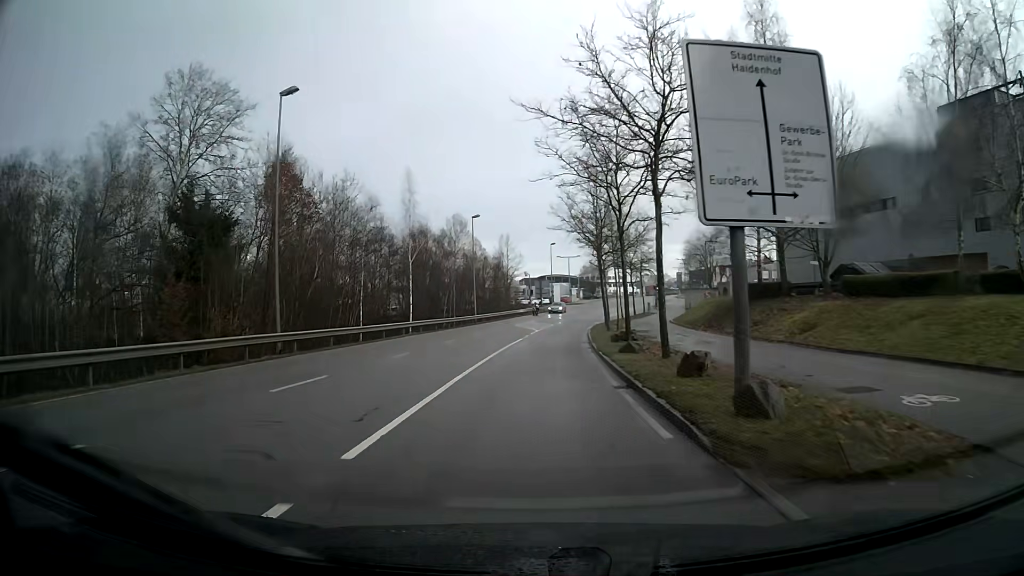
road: secondary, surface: asphalt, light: Day
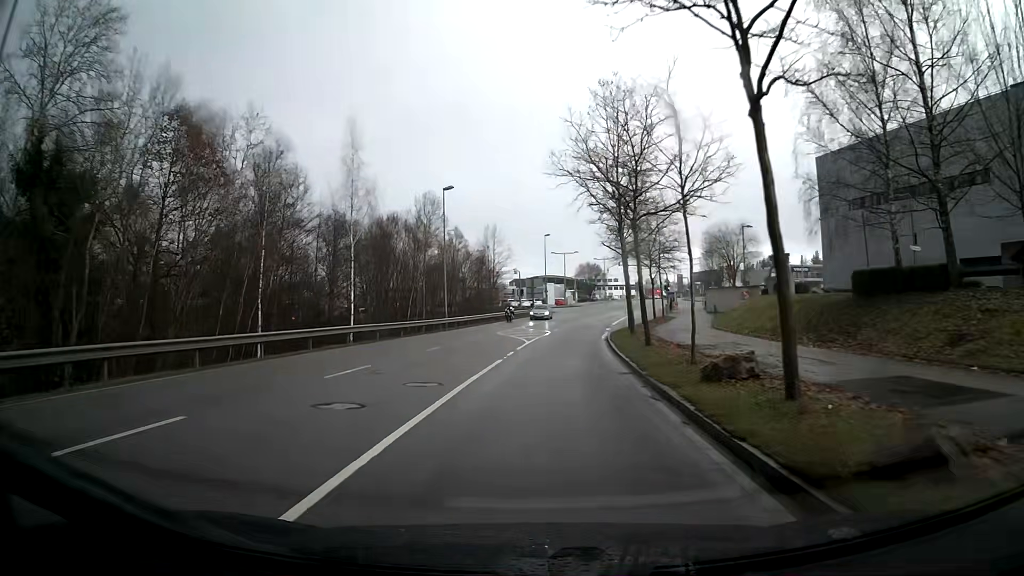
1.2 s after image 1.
(+0.2, +15.8) m; +1°
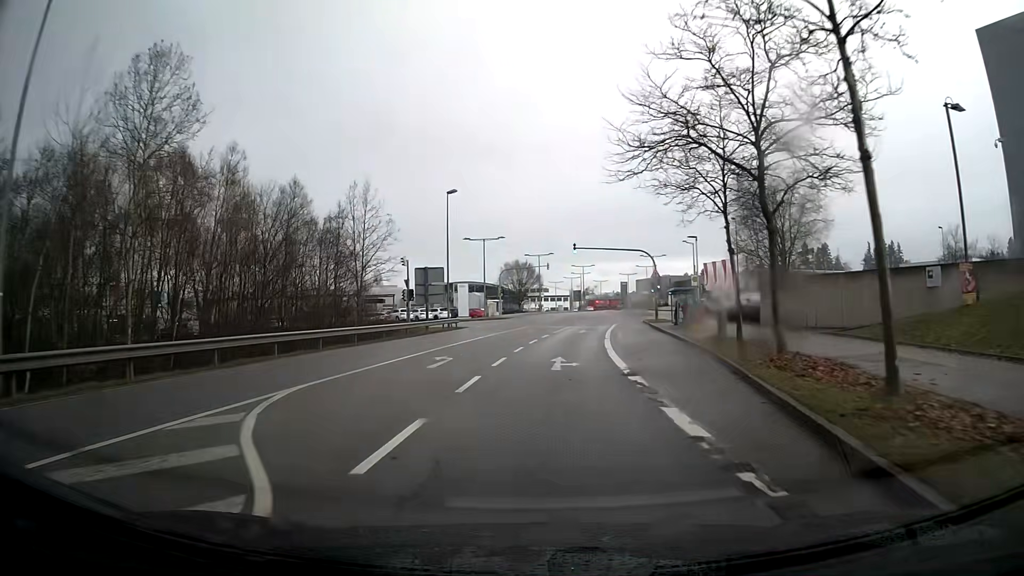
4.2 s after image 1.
(+2.0, +38.2) m; +6°
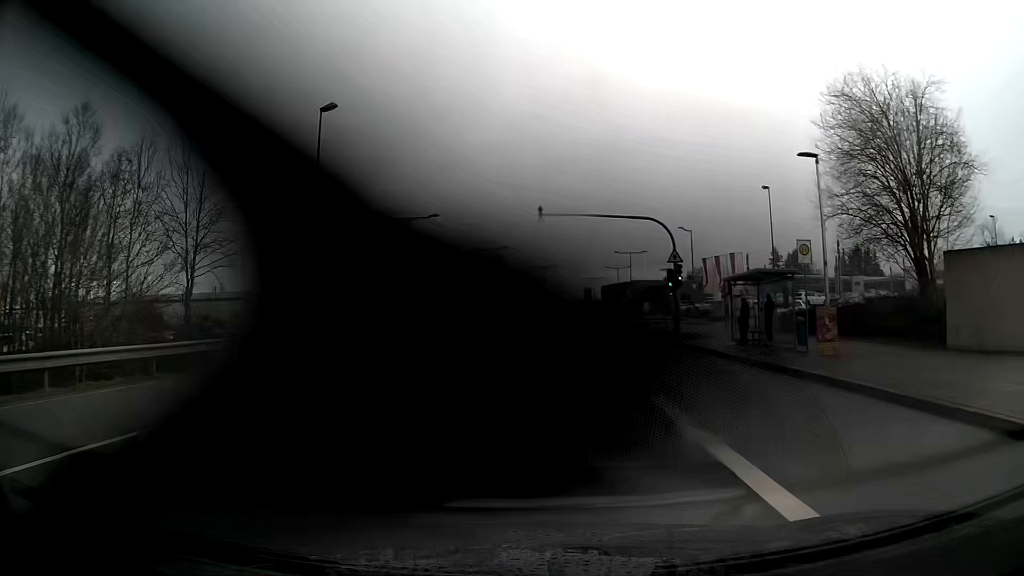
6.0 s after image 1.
(+0.7, +22.4) m; +4°
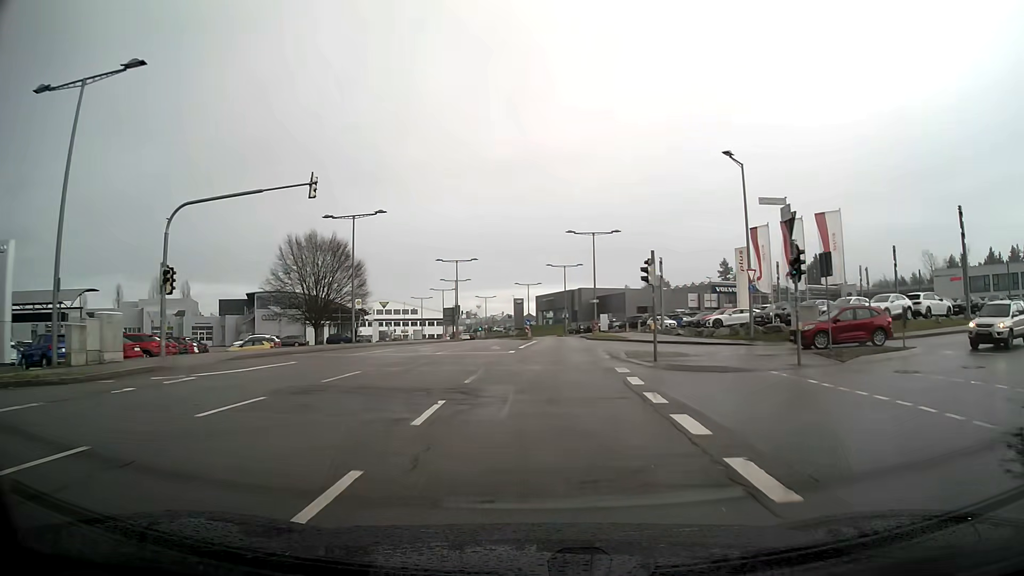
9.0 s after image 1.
(+2.0, +37.1) m; +6°
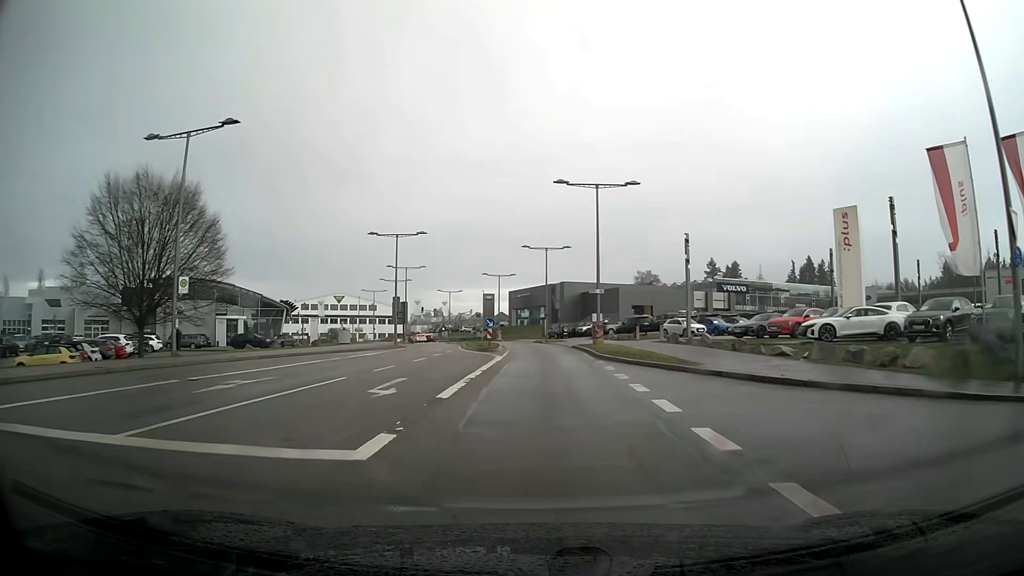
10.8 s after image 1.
(+0.4, +22.0) m; +2°
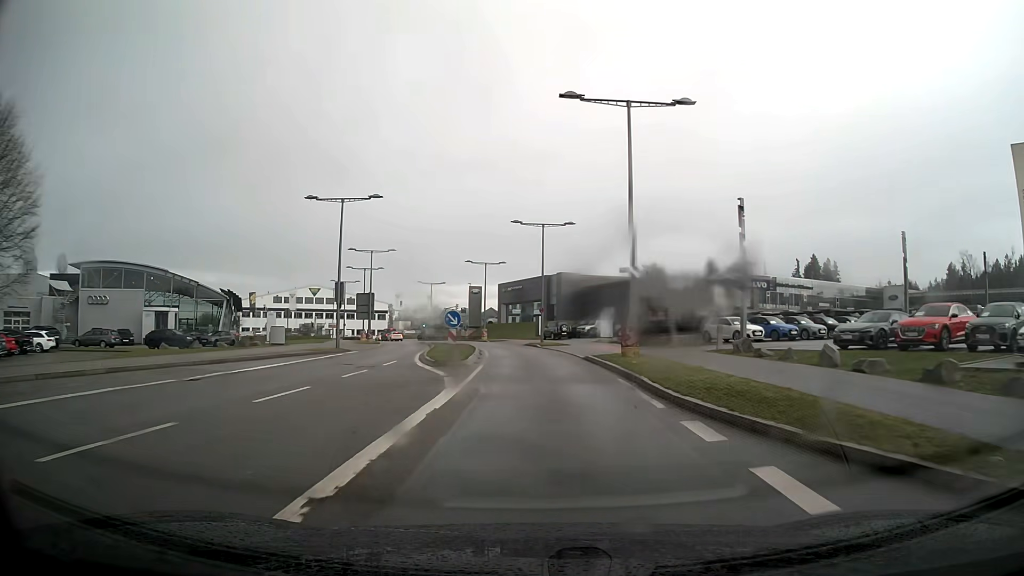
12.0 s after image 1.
(+0.1, +14.7) m; +1°
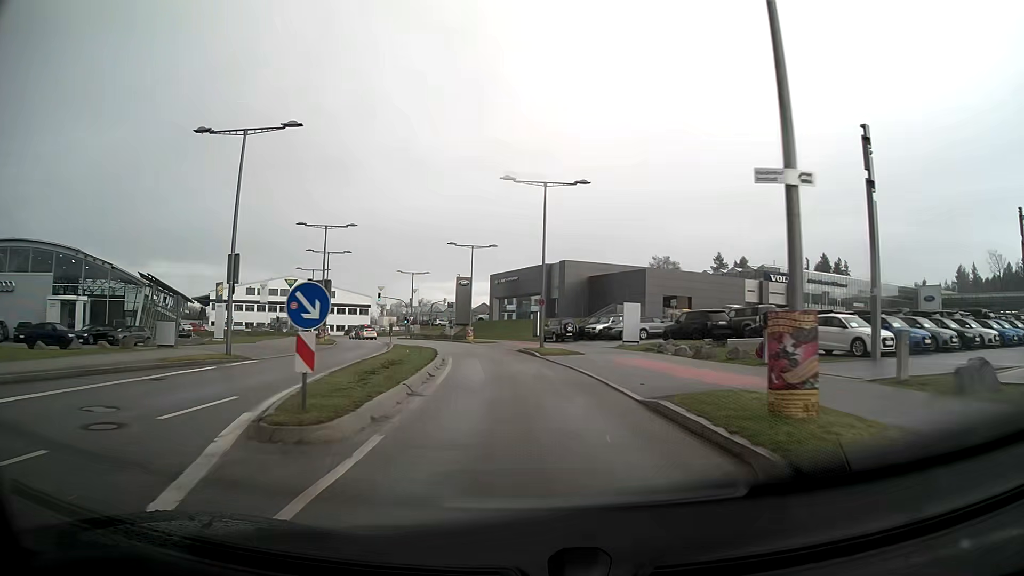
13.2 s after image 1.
(0.0, +14.7) m; 0°
